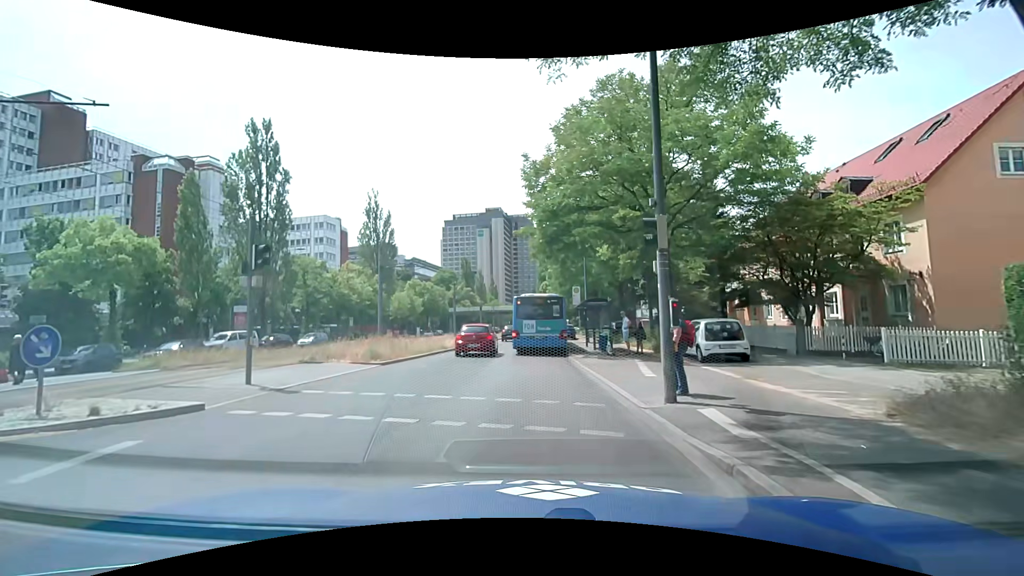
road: secondary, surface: asphalt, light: Day
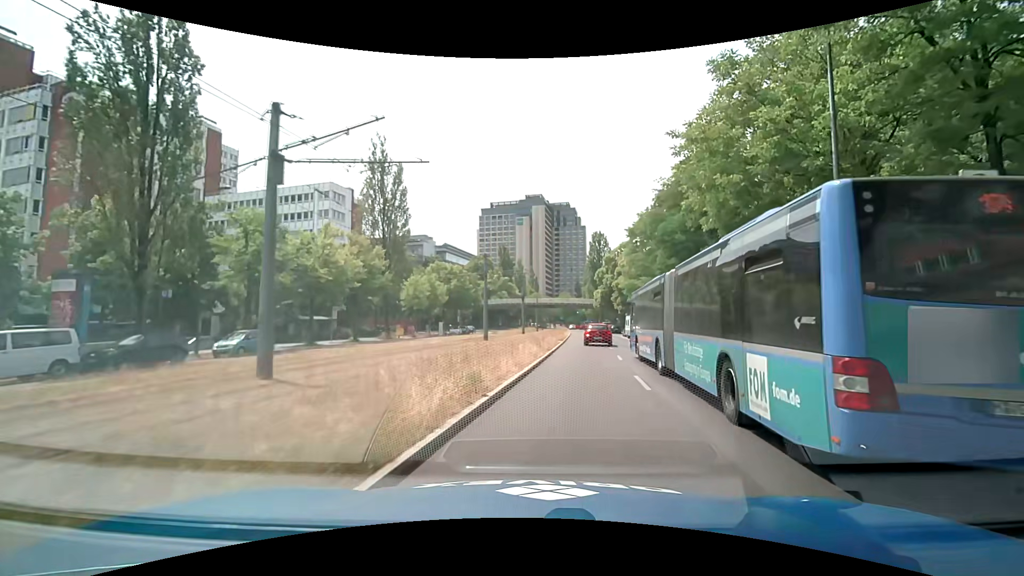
(-3.0, +23.4) m; -5°
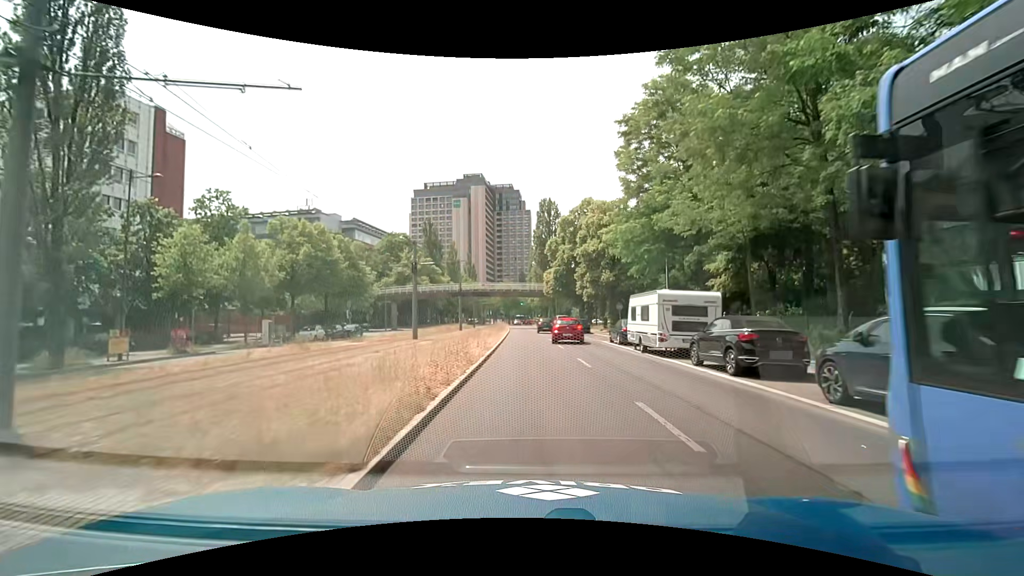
(+3.3, +32.8) m; +7°
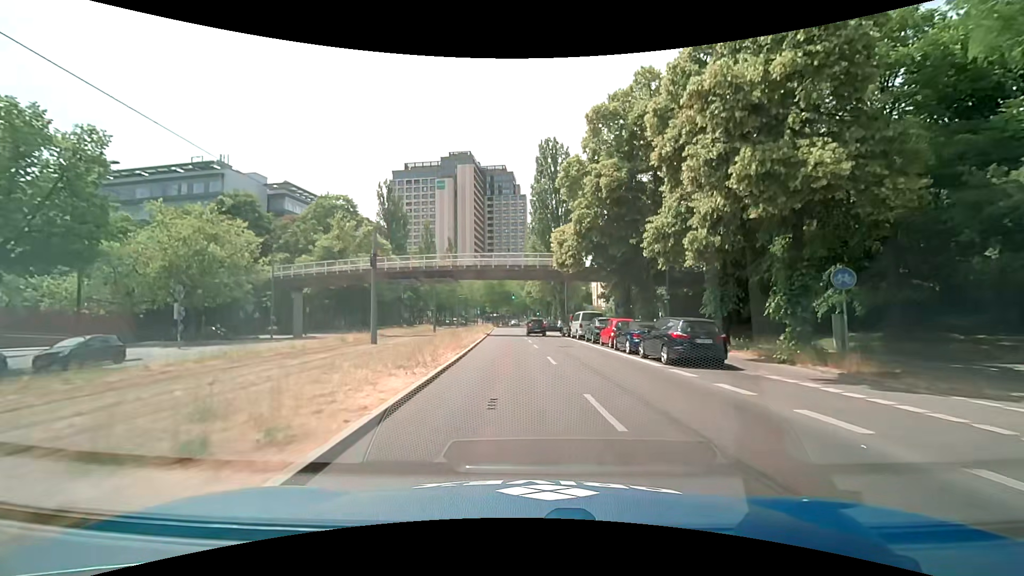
(-0.2, +35.2) m; +1°
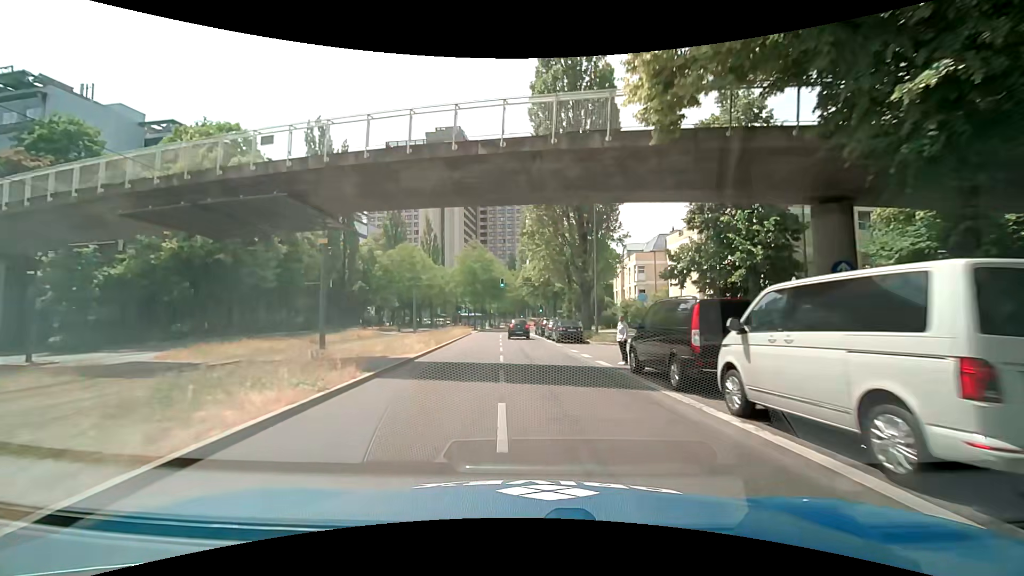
(-0.1, +30.3) m; 0°
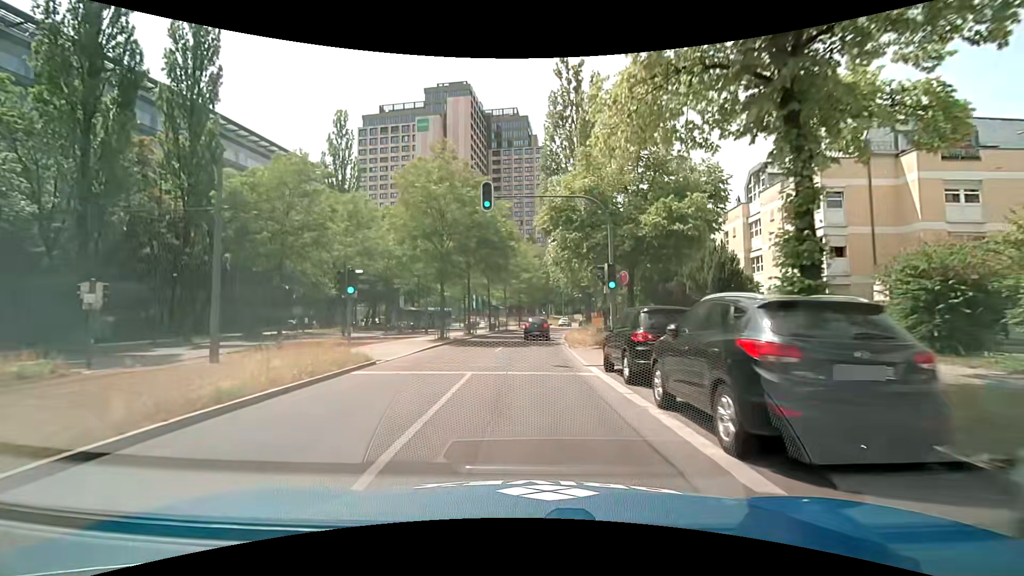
(-0.7, +37.2) m; -3°
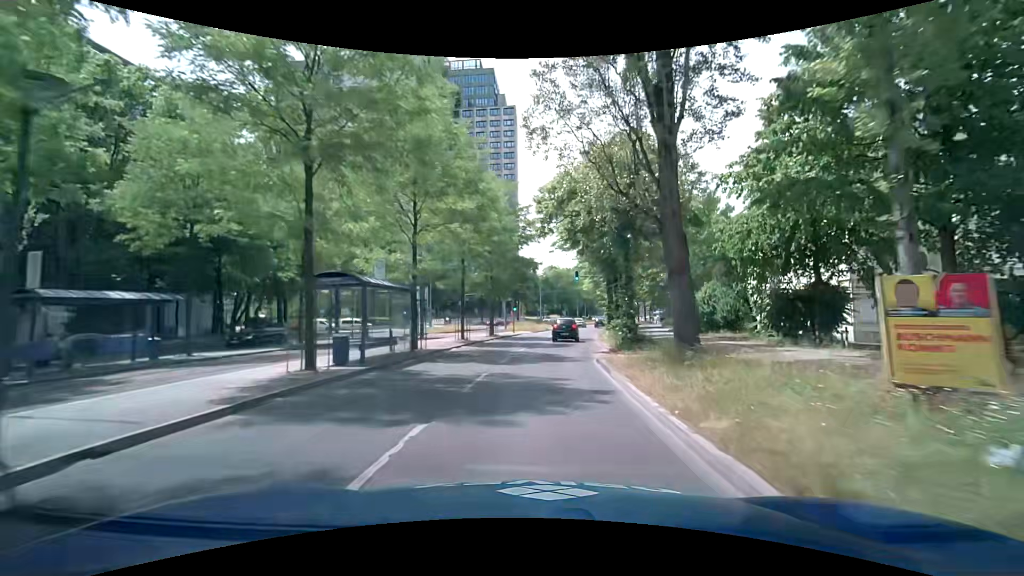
(+0.8, +35.6) m; +4°
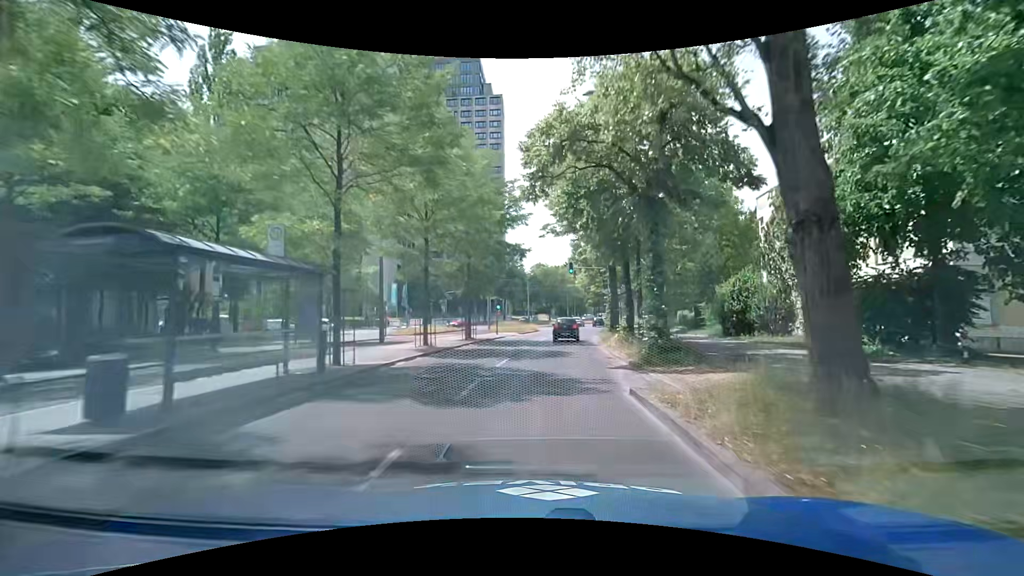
(0.0, +7.2) m; +2°
(0, +10) (+1, +20) (+1, +30) (+2, +40) (+4, +50) (+6, +60) (+8, +69) (+10, +79) (+13, +89) (+16, +98) m
